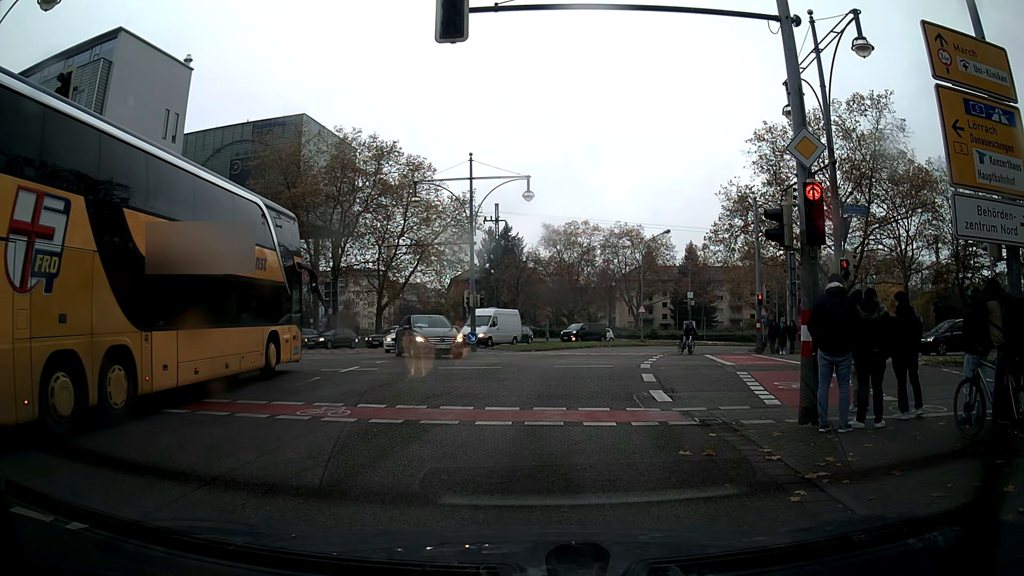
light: Day
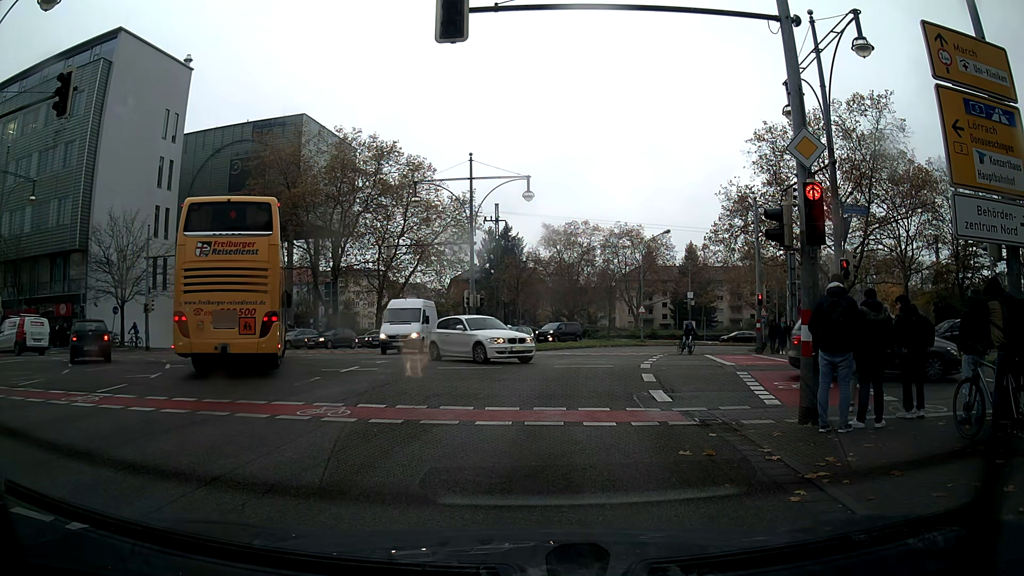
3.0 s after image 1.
(0.0, 0.0) m; 0°
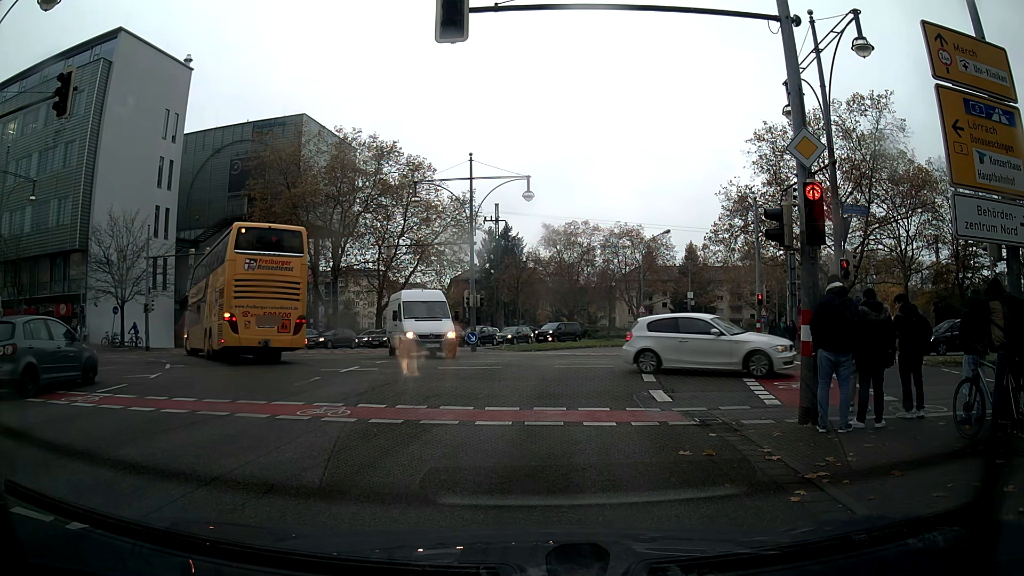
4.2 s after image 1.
(0.0, 0.0) m; 0°
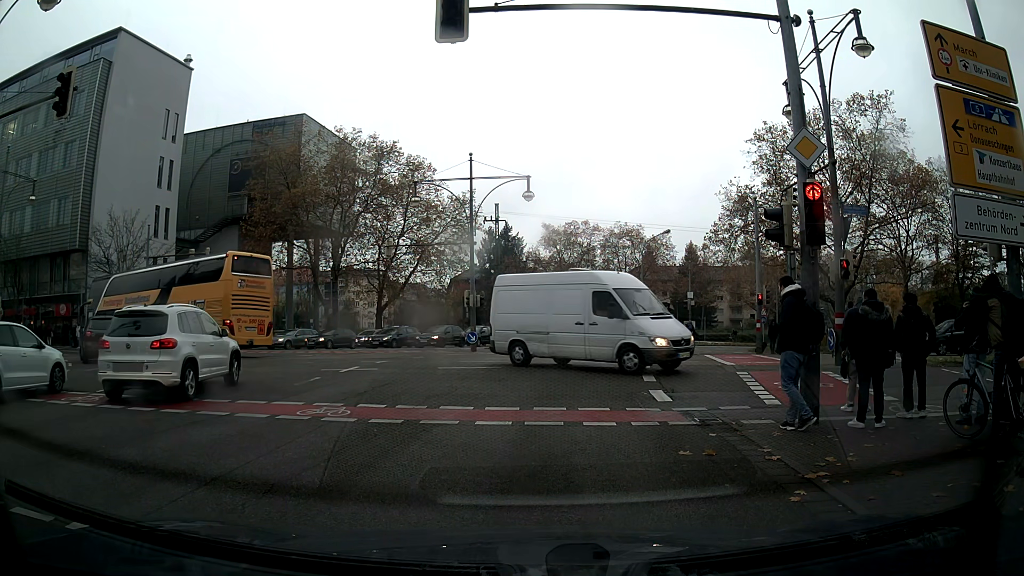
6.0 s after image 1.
(0.0, 0.0) m; 0°
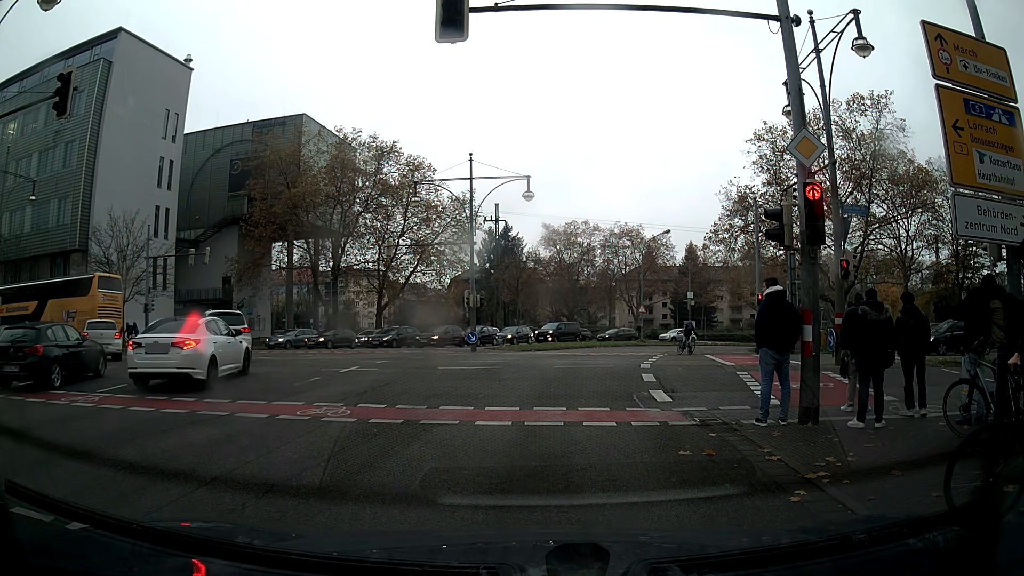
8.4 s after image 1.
(0.0, 0.0) m; 0°
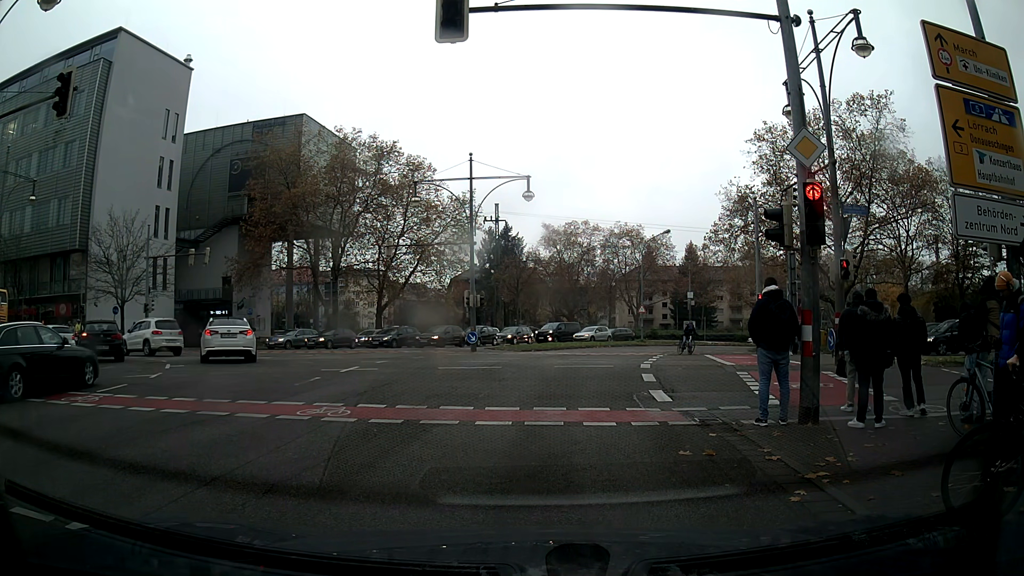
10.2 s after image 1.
(0.0, 0.0) m; 0°
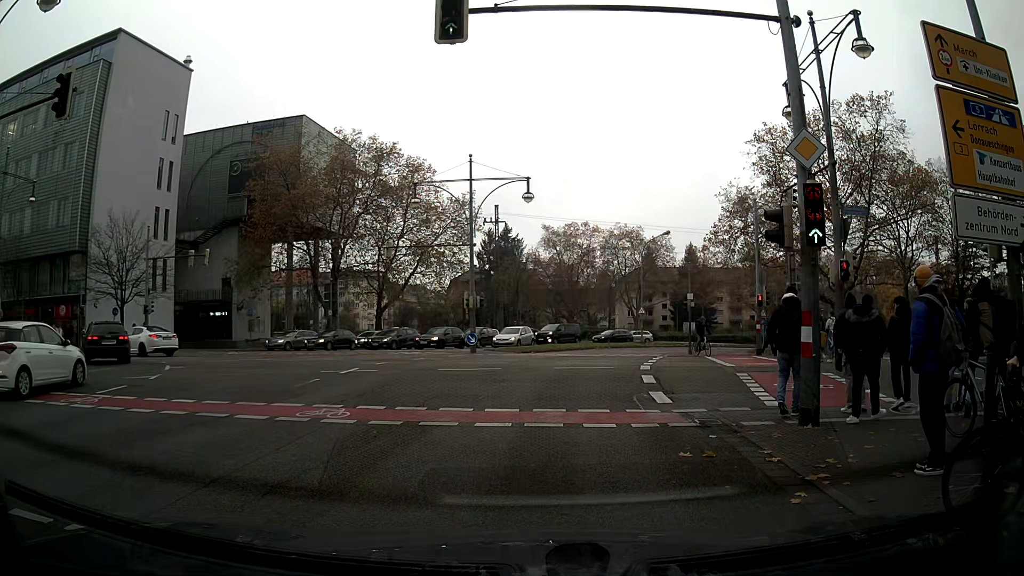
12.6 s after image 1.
(0.0, 0.0) m; 0°
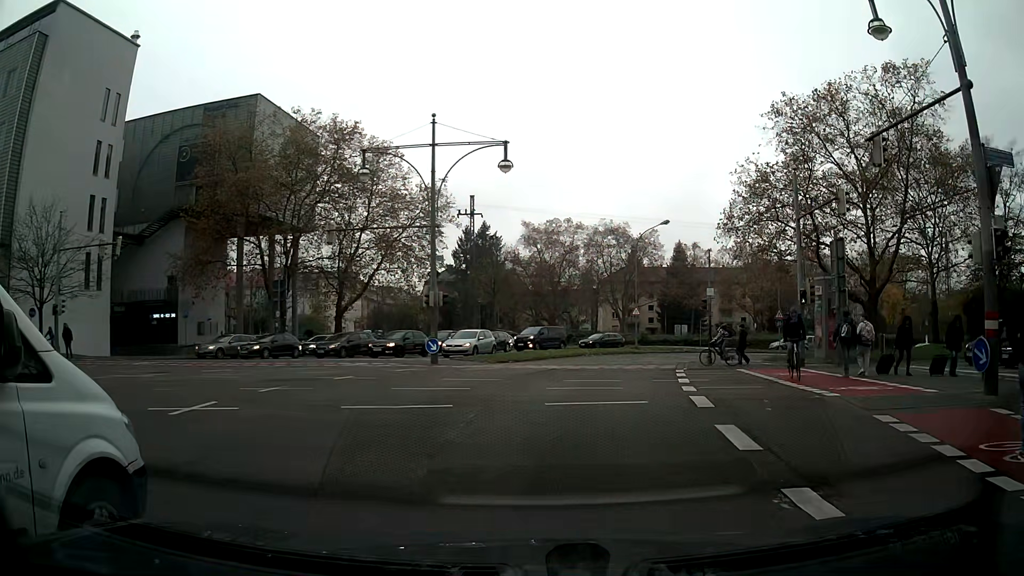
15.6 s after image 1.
(+0.2, +8.1) m; +3°
